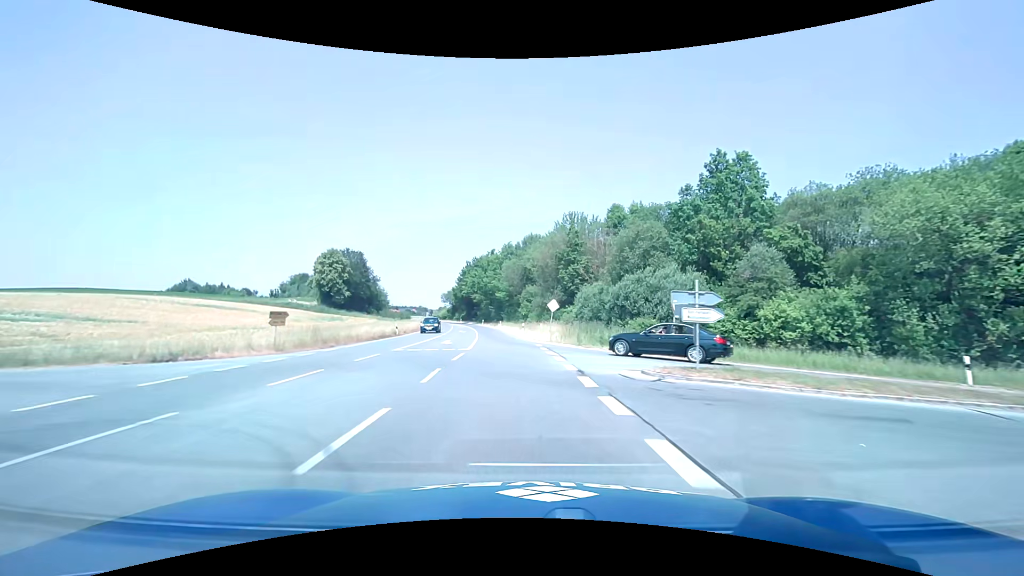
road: secondary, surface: asphalt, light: Day
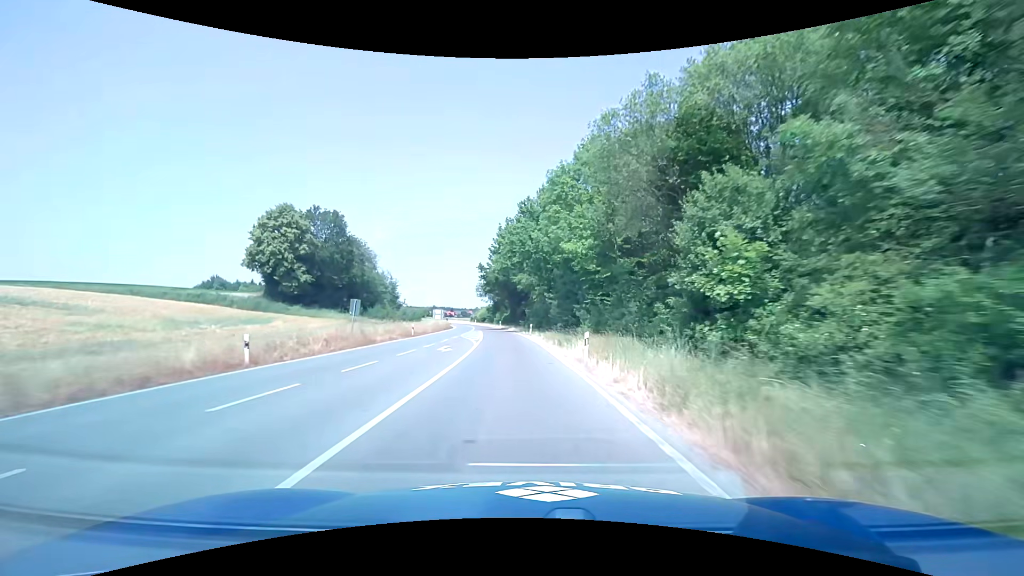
(-3.9, +57.0) m; -7°
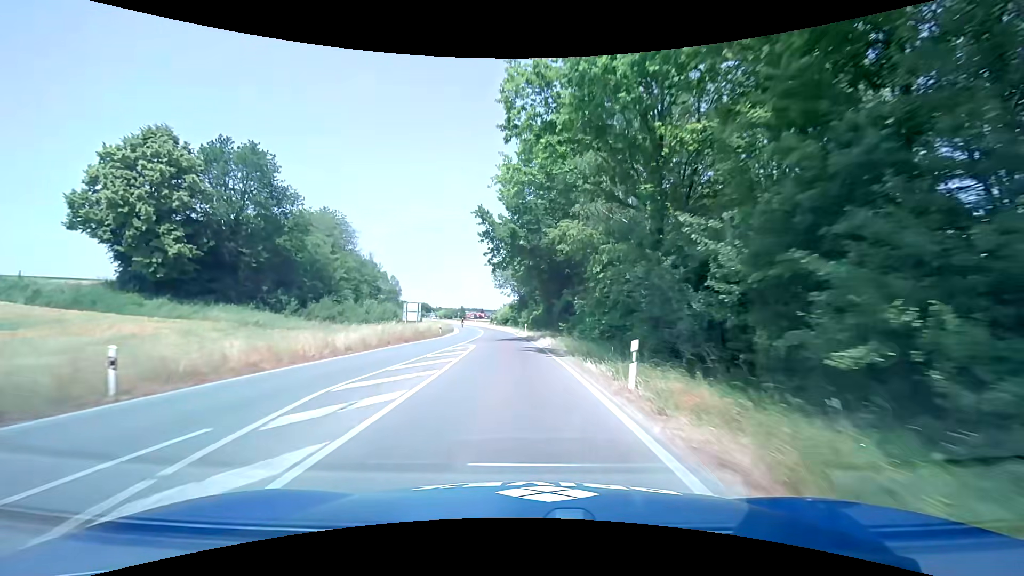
(-1.1, +34.8) m; -4°
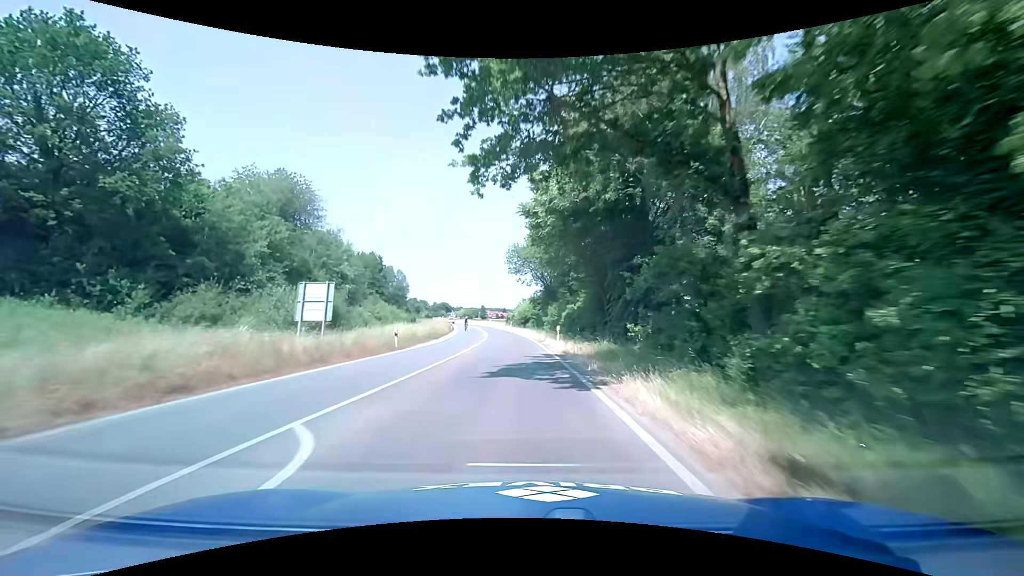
(-0.5, +23.2) m; -2°
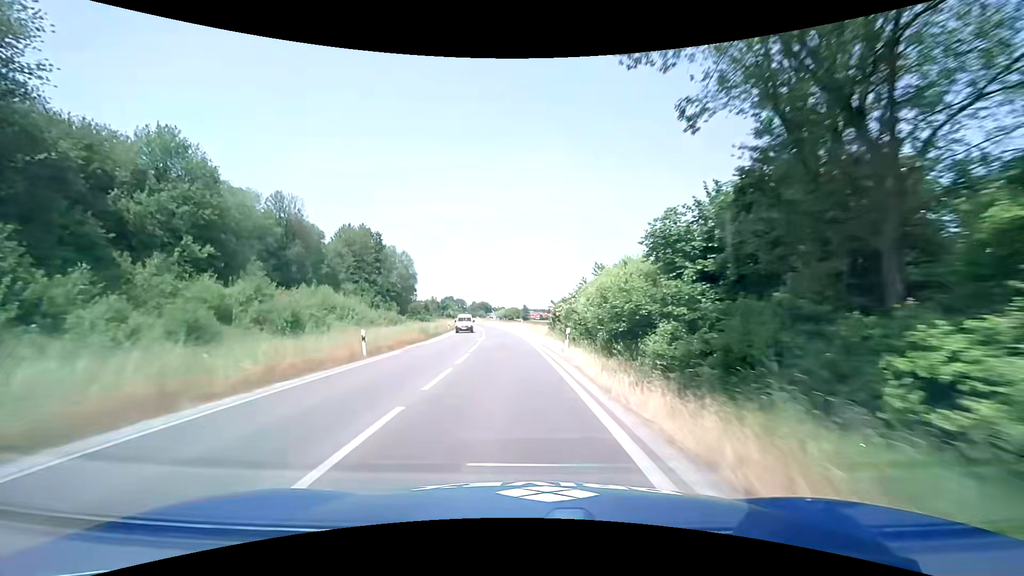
(-1.9, +46.4) m; -5°
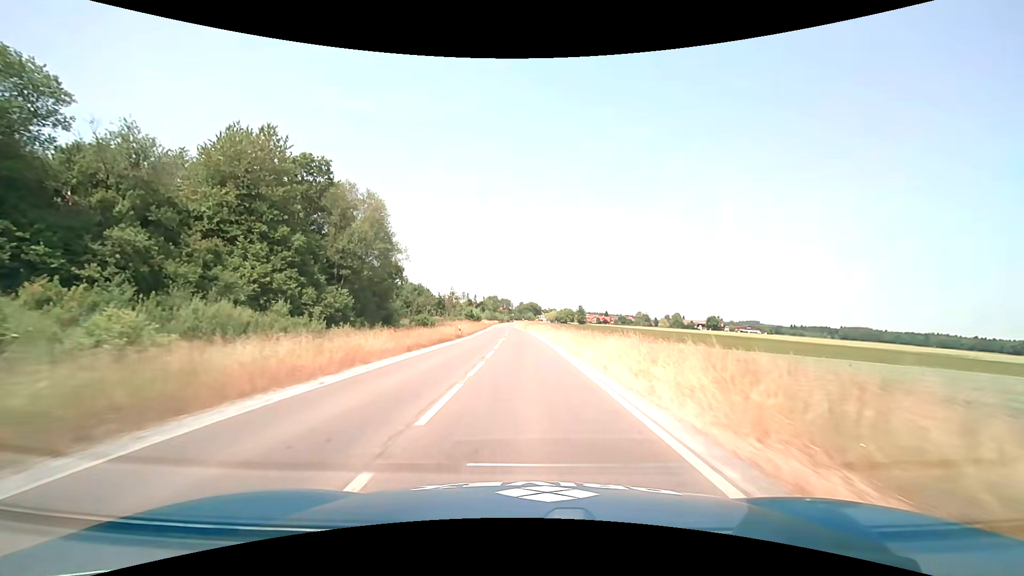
(-3.8, +57.9) m; -6°
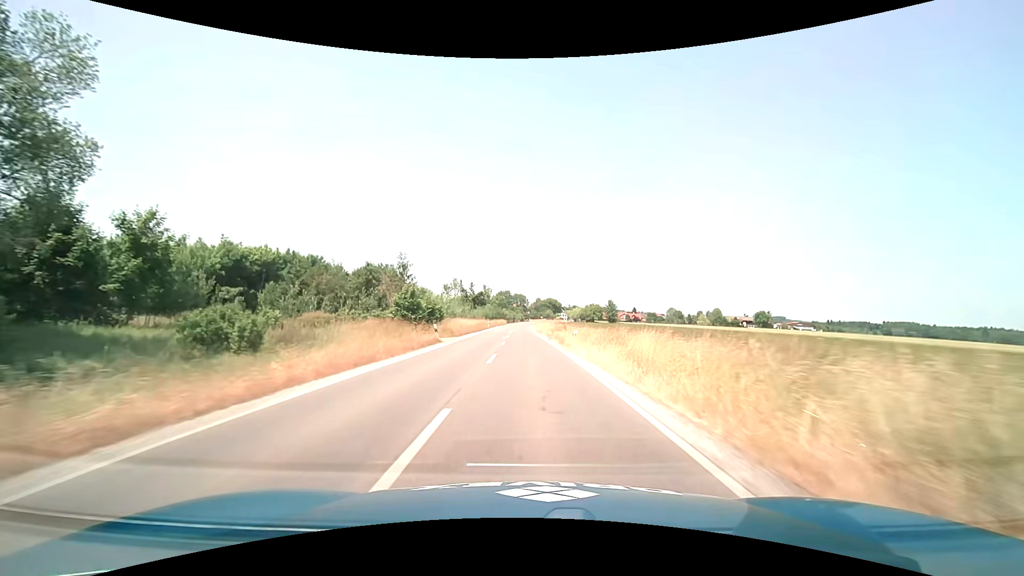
(-1.2, +57.9) m; -2°
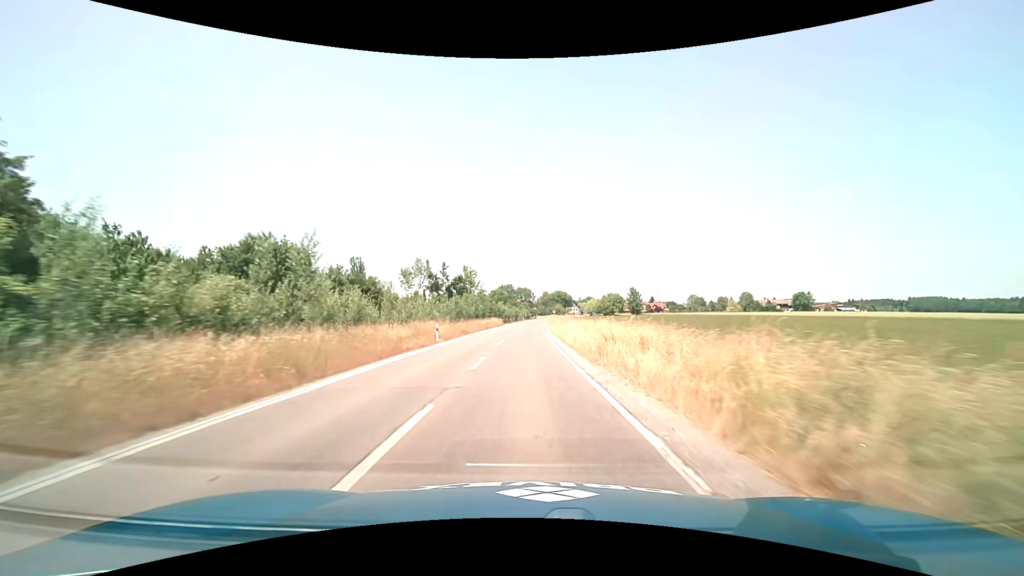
(-0.2, +45.7) m; -1°
